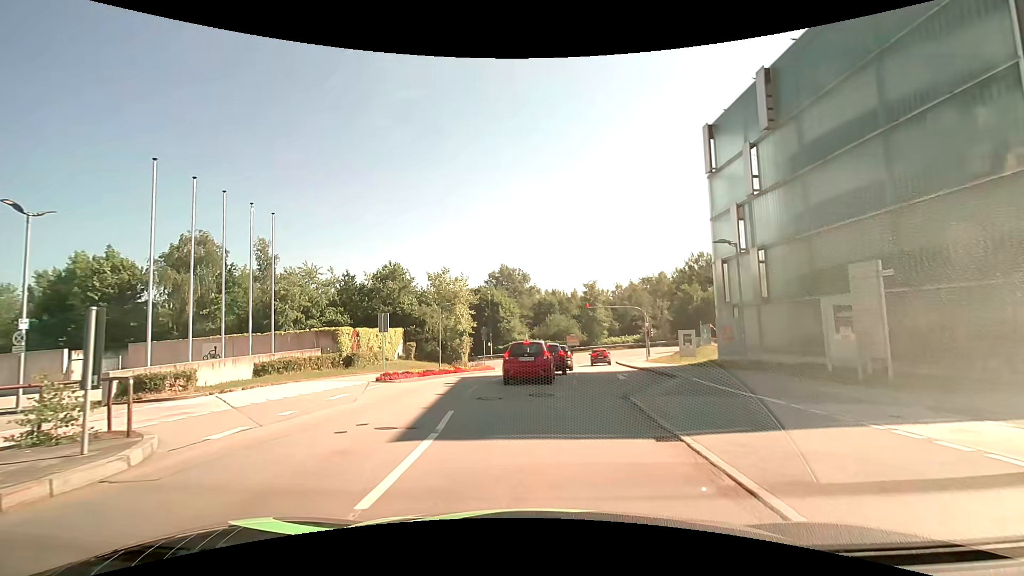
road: residential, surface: asphalt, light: Day
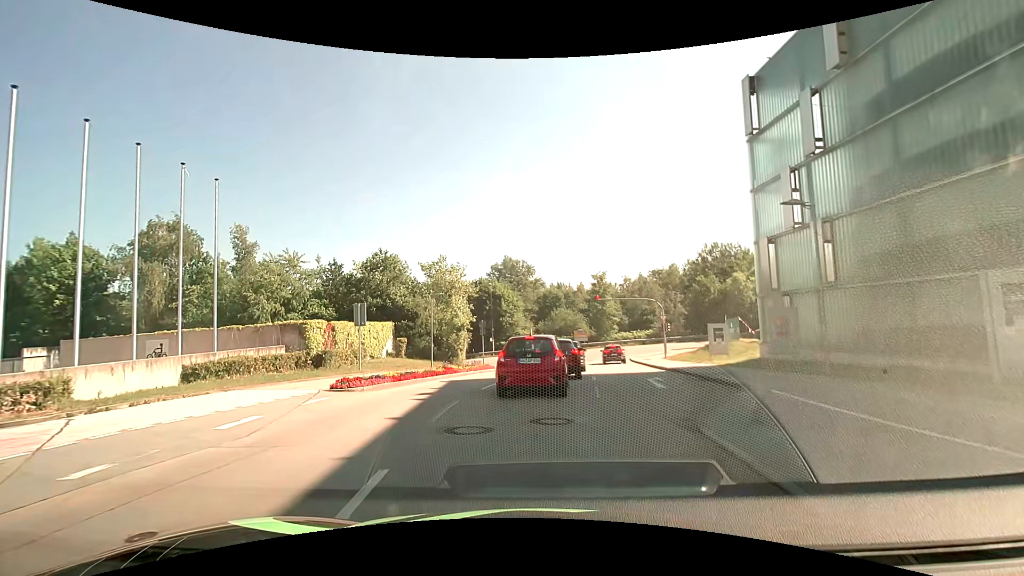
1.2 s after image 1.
(0.0, +4.9) m; 0°
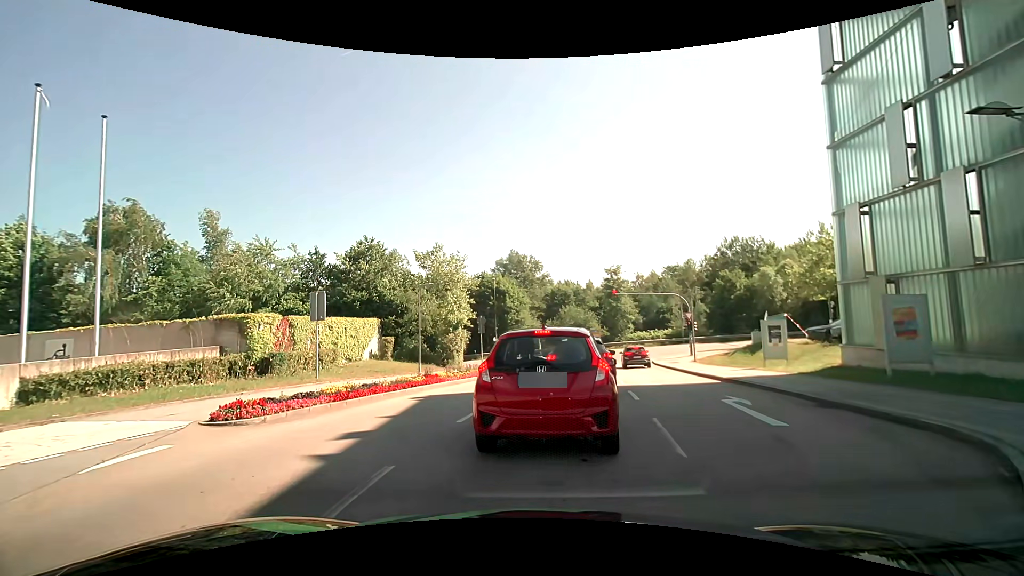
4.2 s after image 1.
(-0.1, +5.7) m; -1°
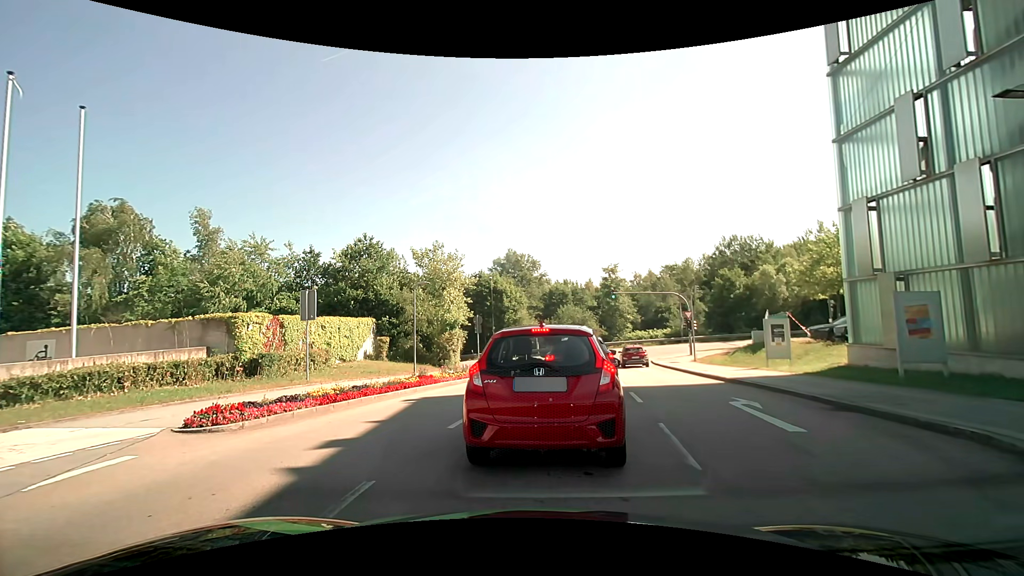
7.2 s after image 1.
(0.0, +0.6) m; 0°
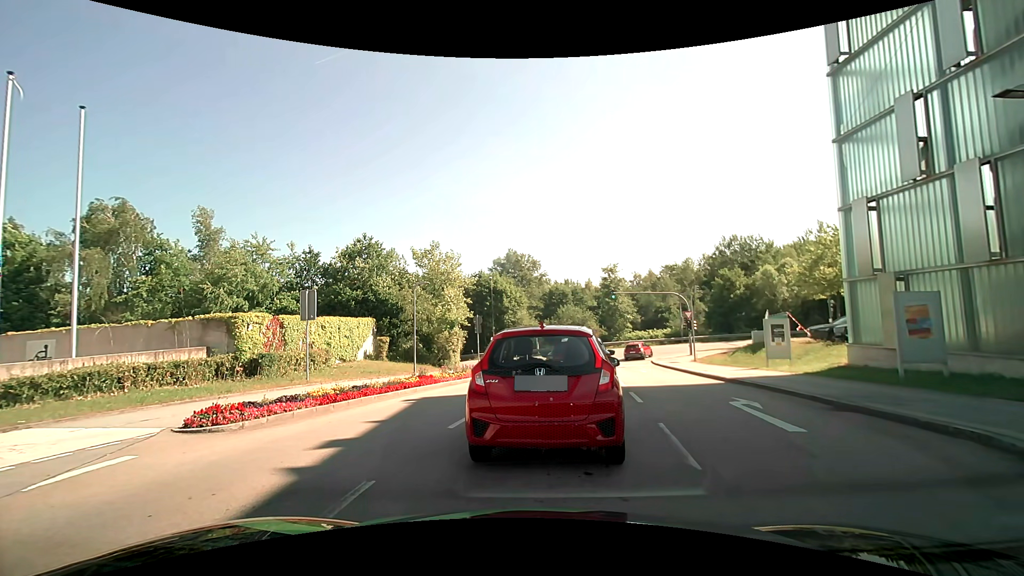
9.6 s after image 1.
(0.0, 0.0) m; 0°
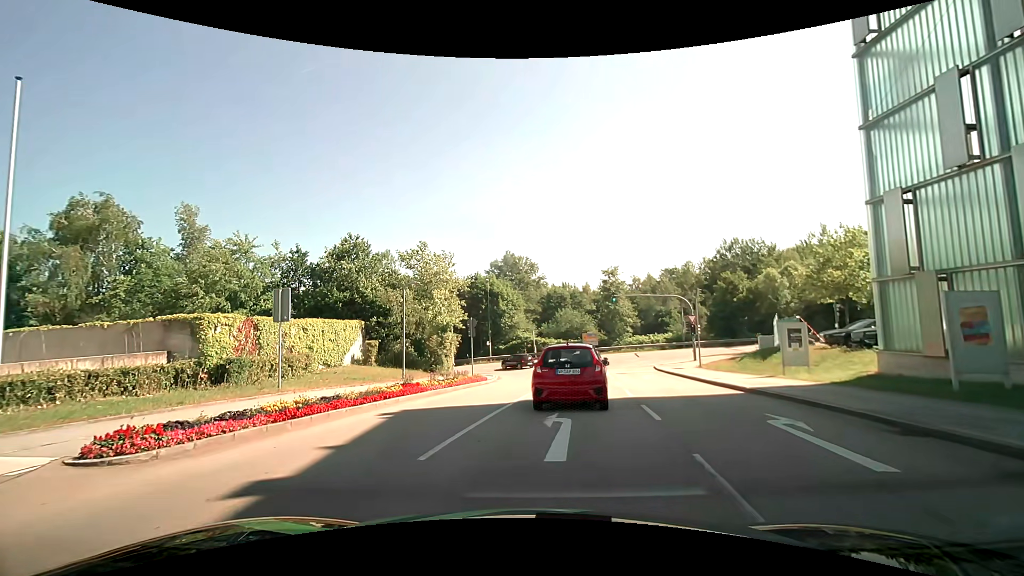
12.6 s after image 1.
(0.0, +2.0) m; +2°
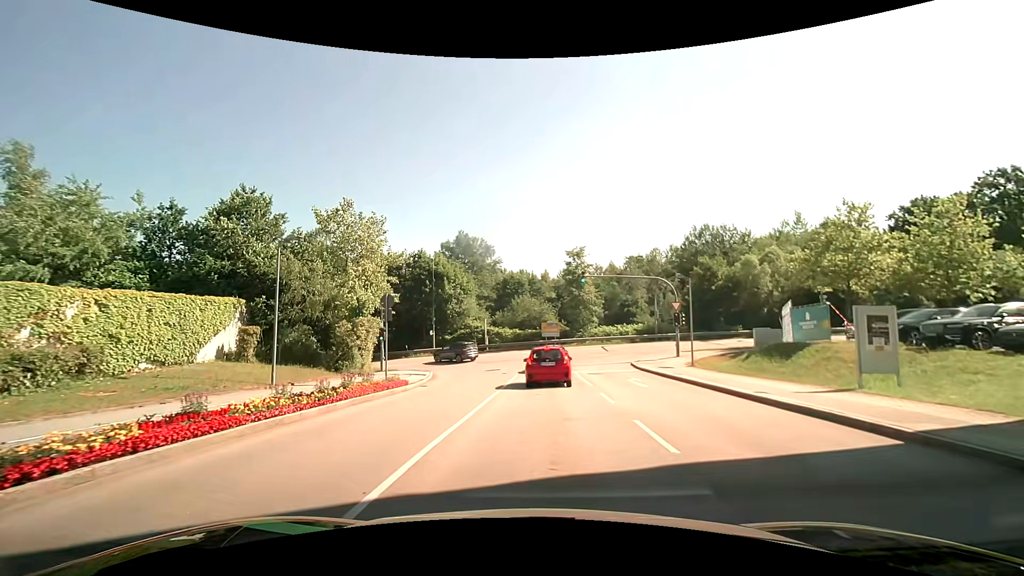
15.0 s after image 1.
(+0.2, +9.3) m; +3°
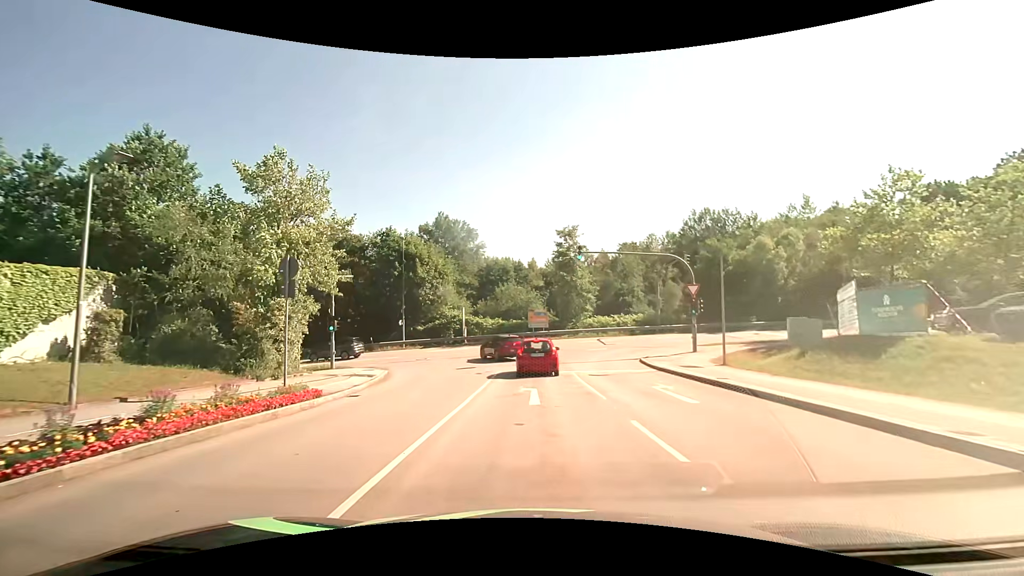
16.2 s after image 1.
(+0.2, +7.1) m; +1°
(0, +10) (0, +20) (-1, +30) (-5, +39) (-14, +43) (-24, +43) (-34, +42) (-44, +41) (-54, +40) (-64, +39) m
